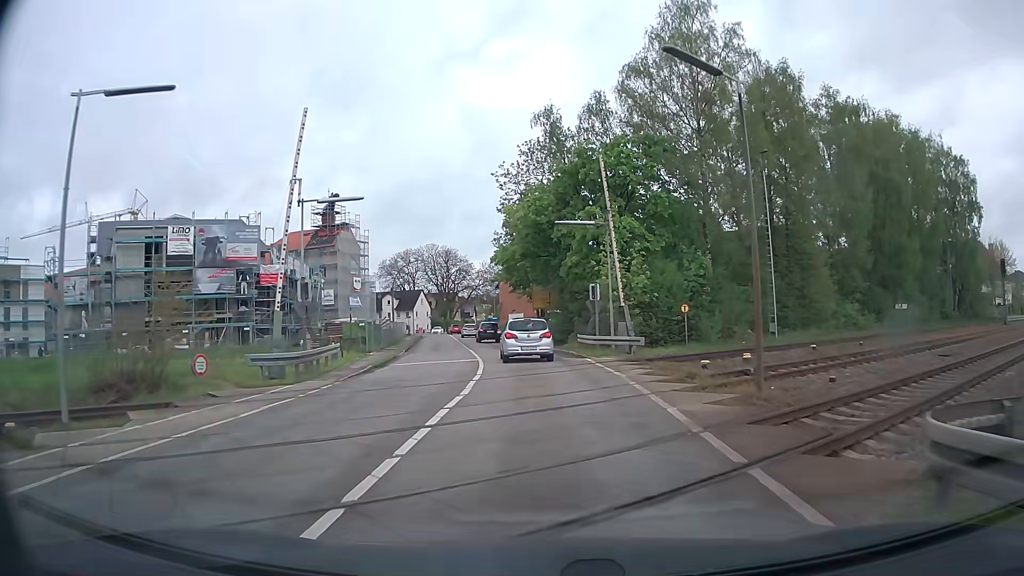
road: tertiary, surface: asphalt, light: Day
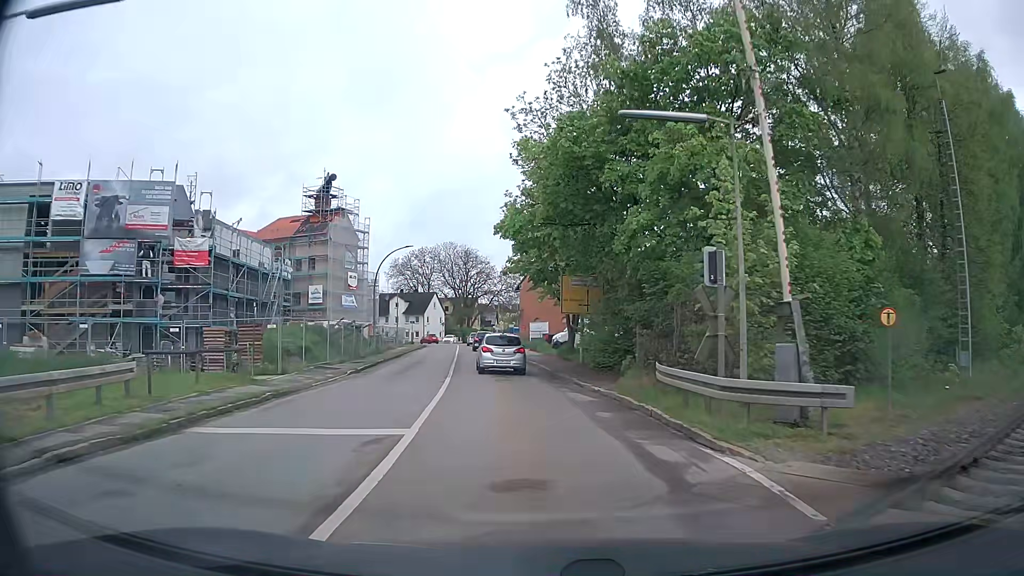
(-0.6, +16.4) m; -4°
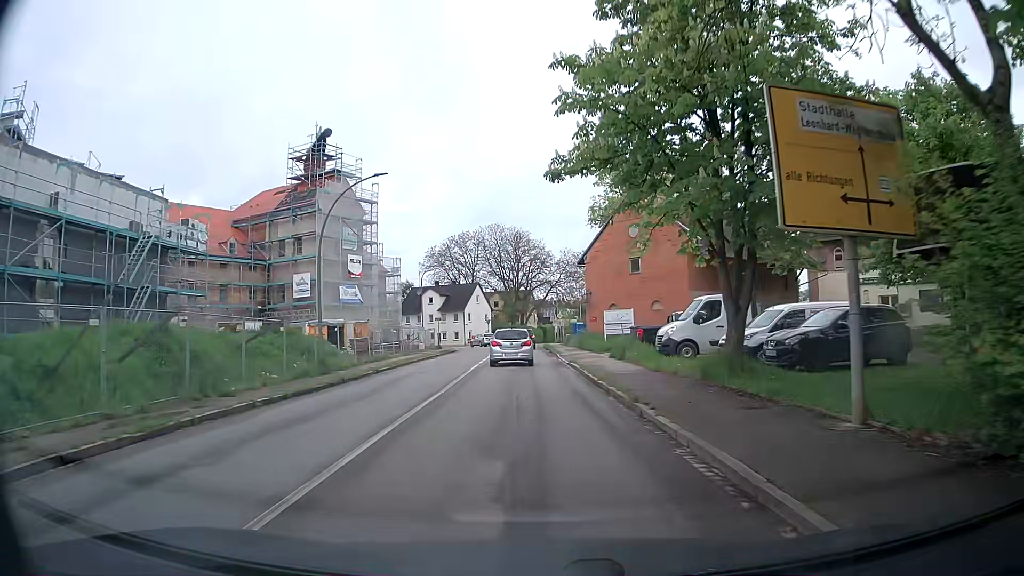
(-1.0, +23.1) m; -5°
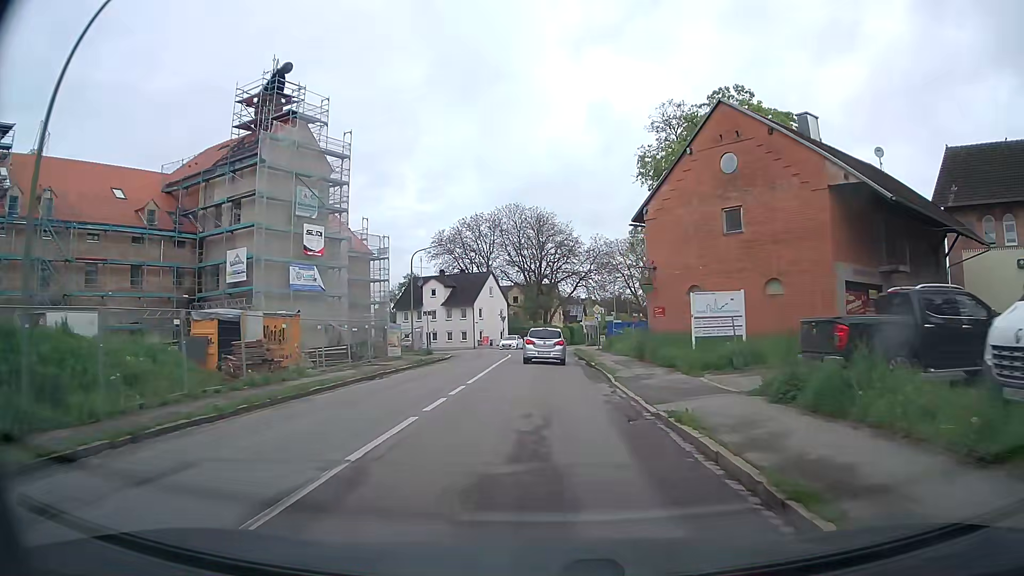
(-0.2, +17.8) m; -1°
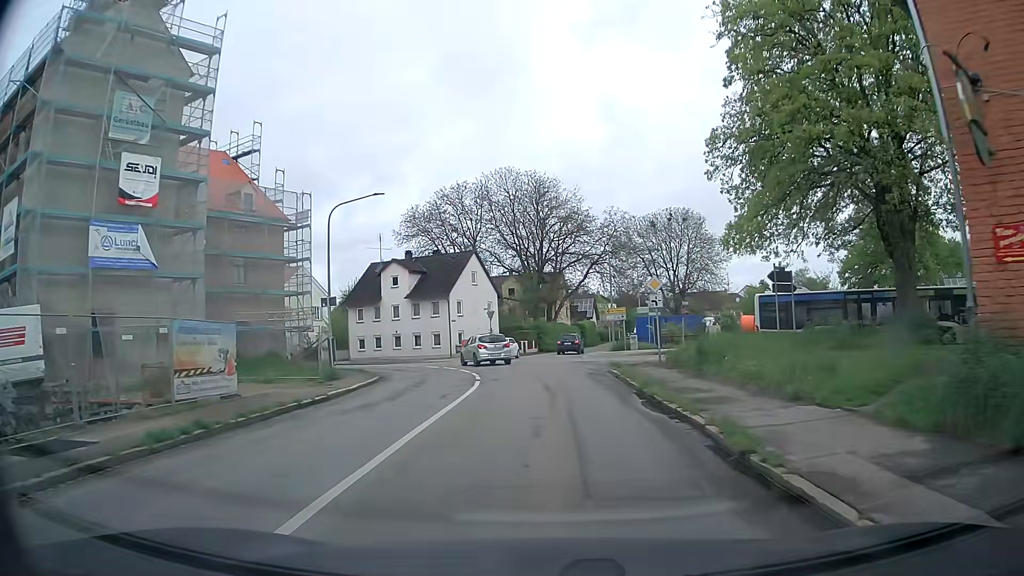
(-0.3, +21.6) m; 0°
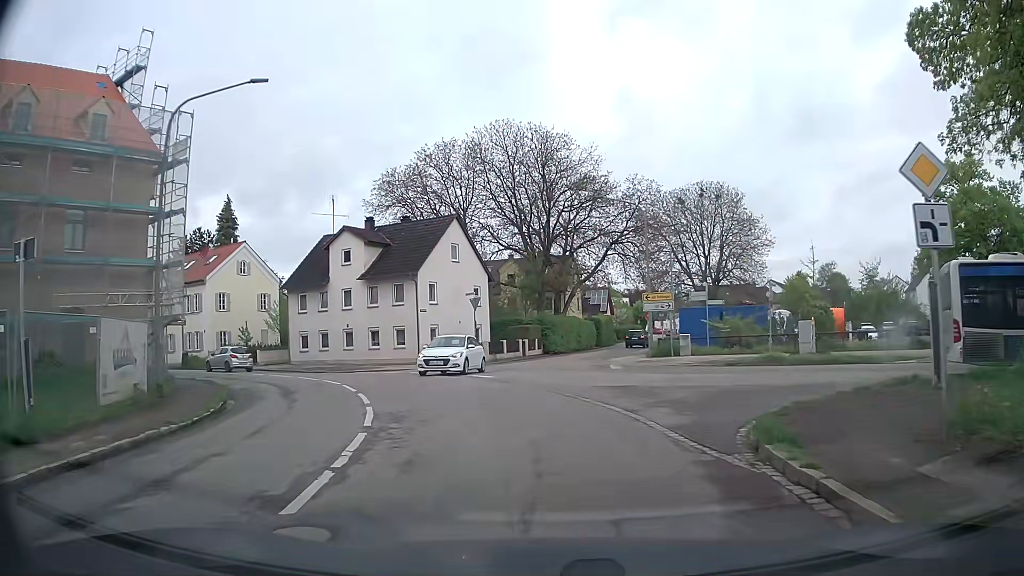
(-0.2, +15.7) m; -2°
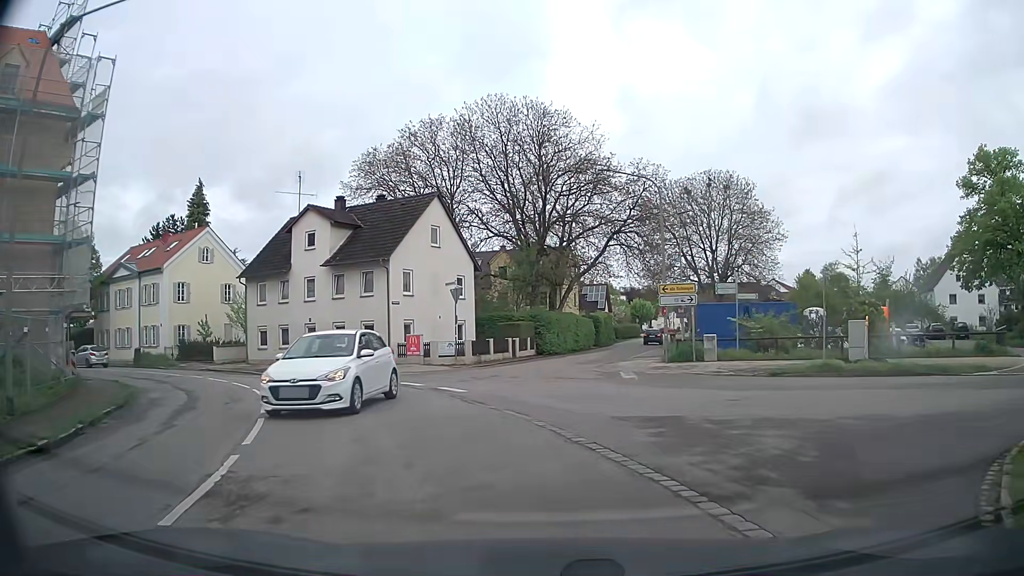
(0.0, +5.8) m; +1°
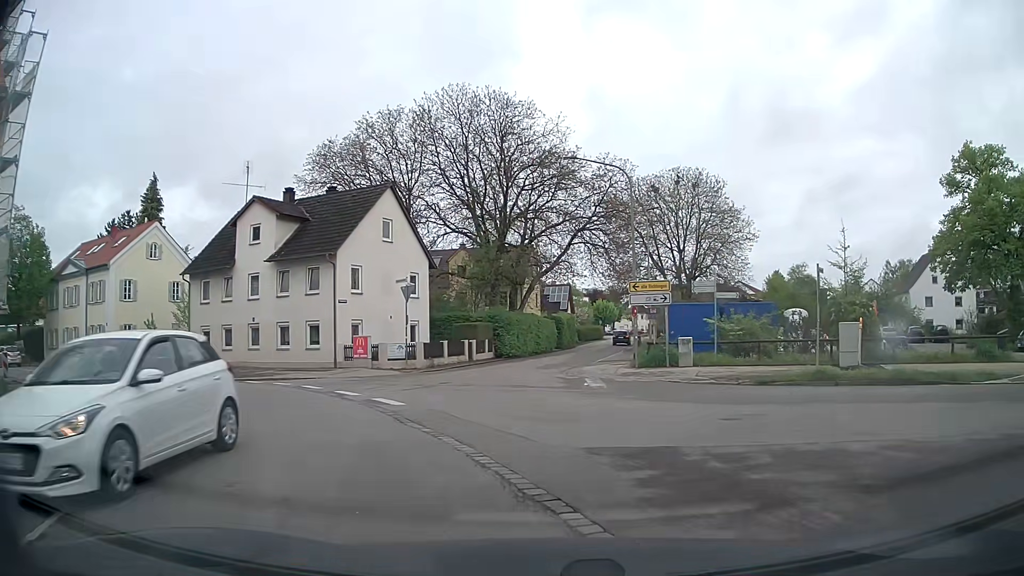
(+0.1, +2.5) m; +3°
